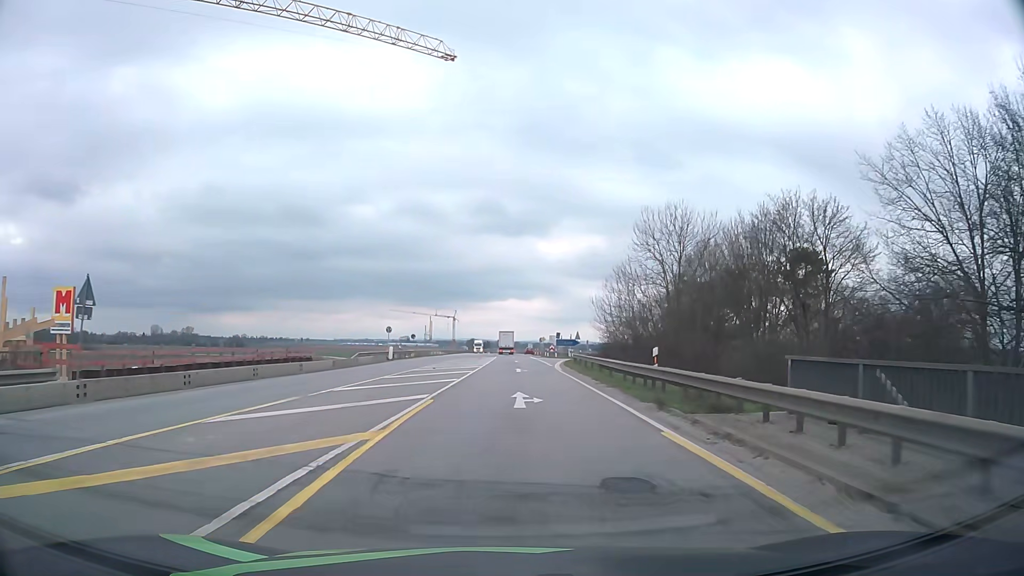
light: Day
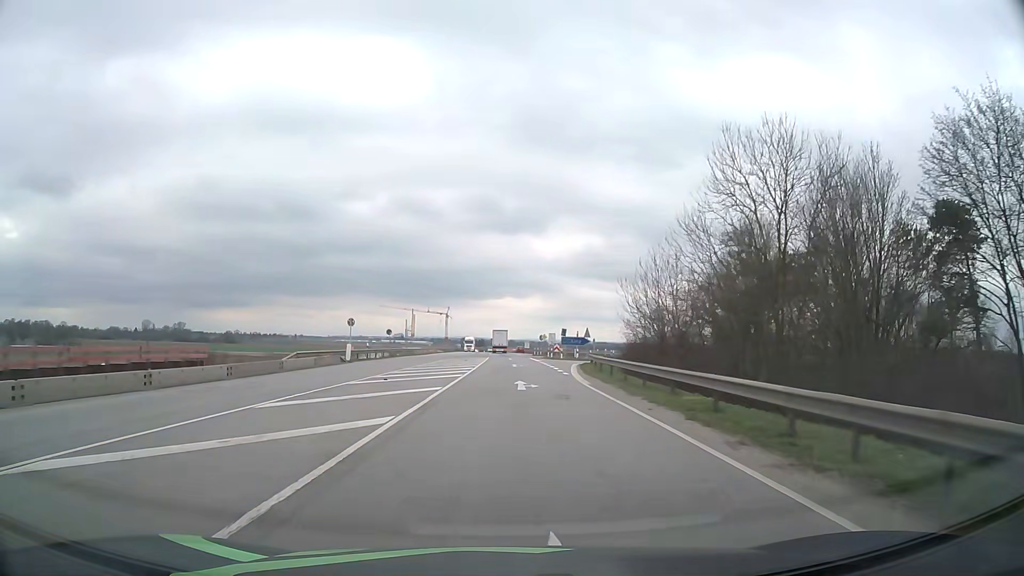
(0.0, +14.5) m; 0°
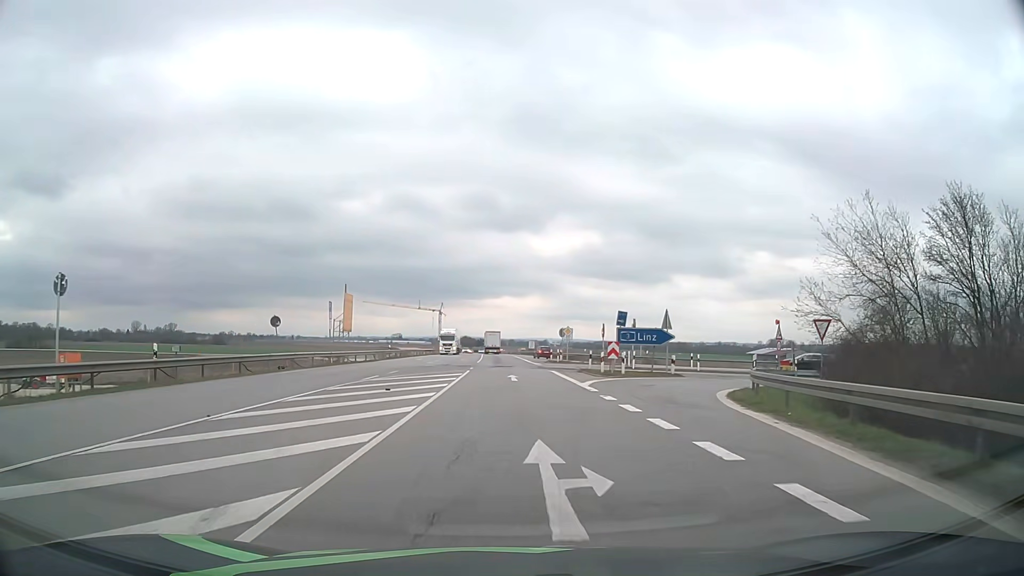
(+0.2, +35.3) m; 0°
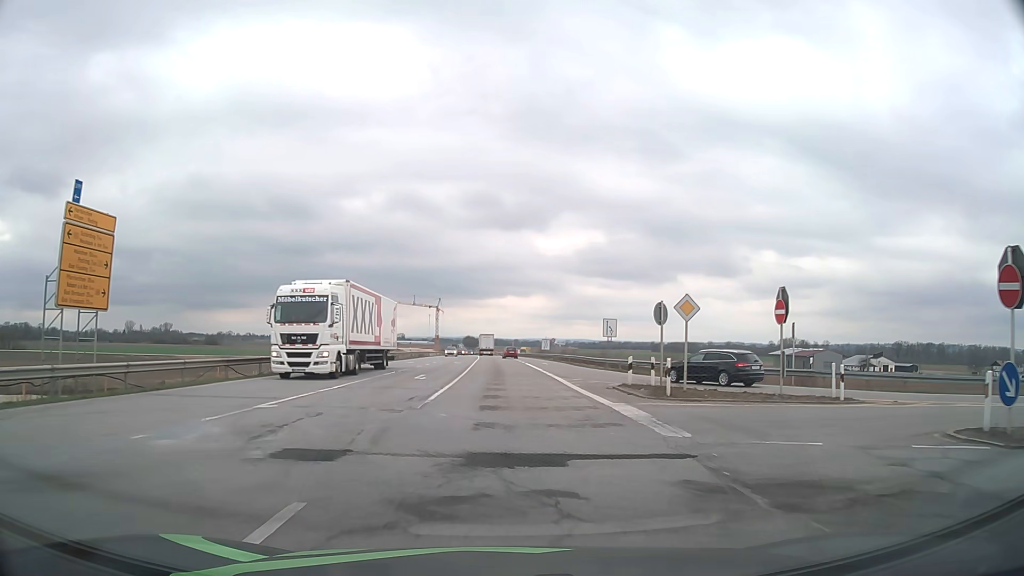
(-0.1, +34.4) m; 0°
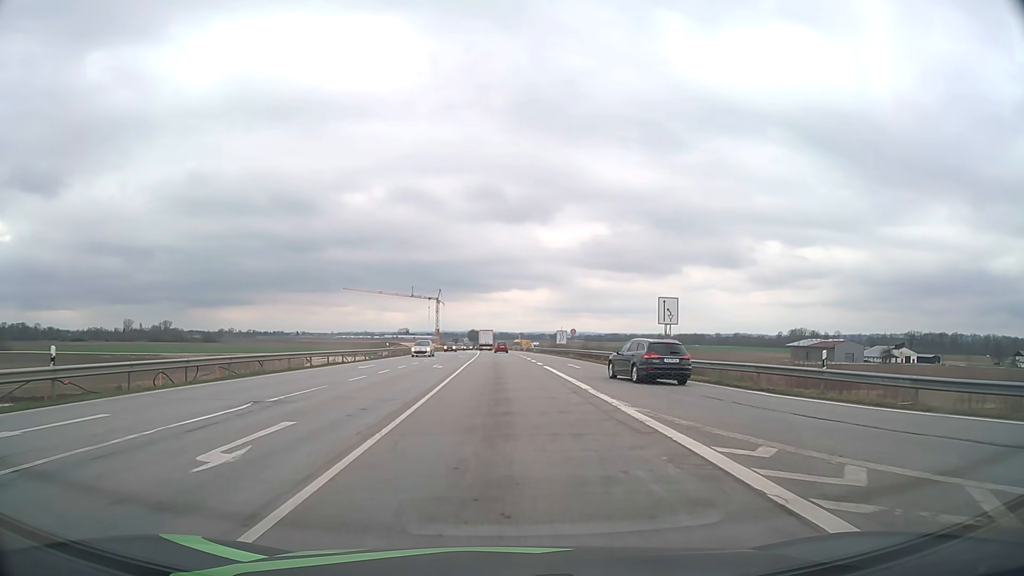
(-0.2, +20.4) m; -1°
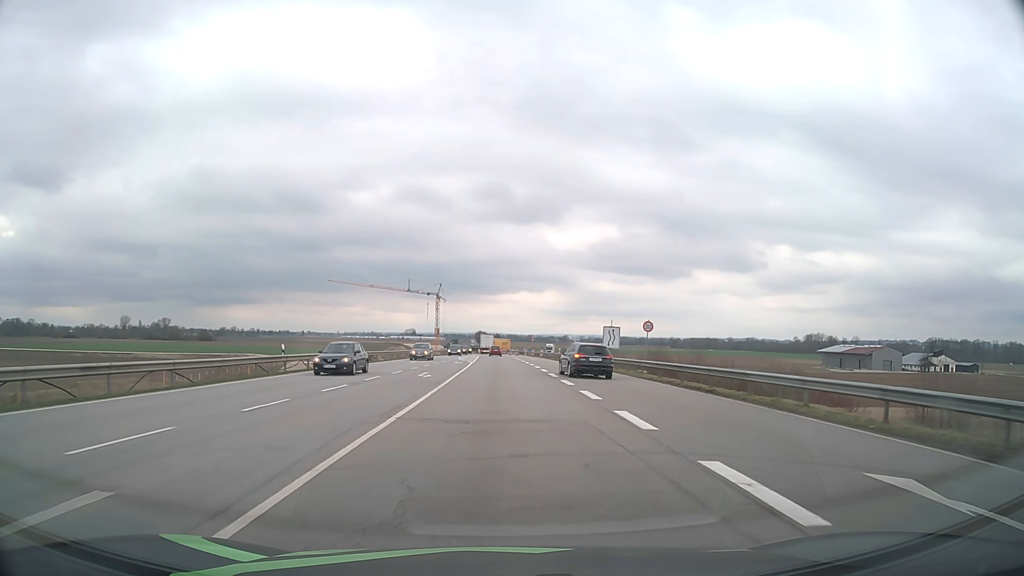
(-0.3, +34.0) m; -1°
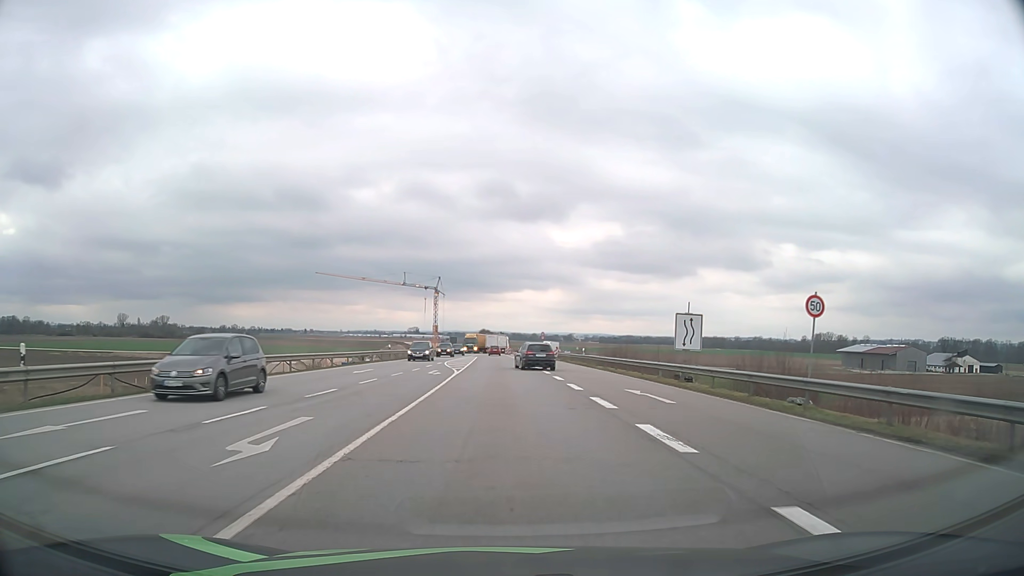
(-0.1, +20.3) m; 0°
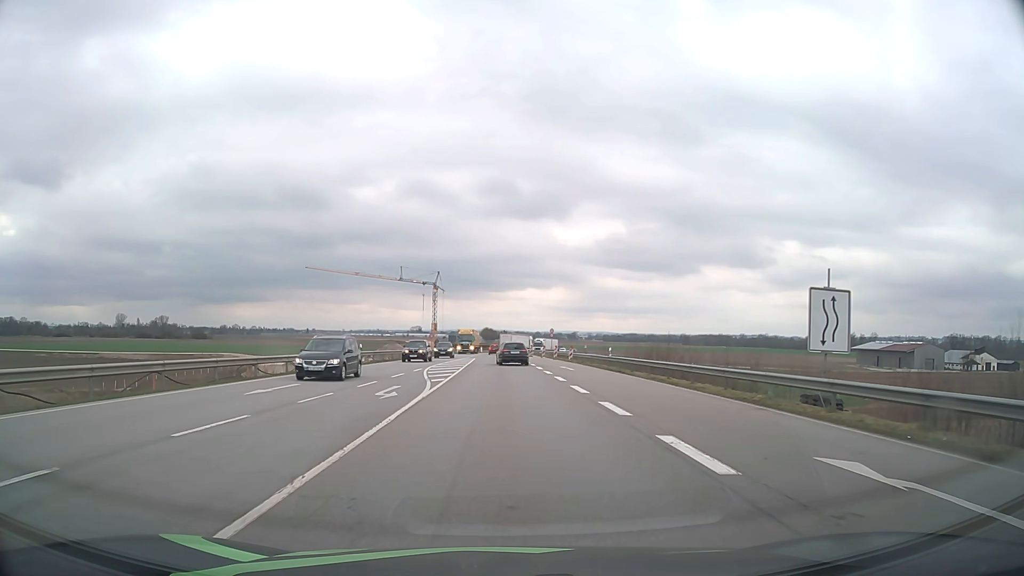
(0.0, +13.6) m; 0°
(0, +10) (0, +20) (0, +30) (0, +40) (-1, +50) (-1, +60) (-1, +70) (-2, +80) (-2, +90) (-2, +100) m
